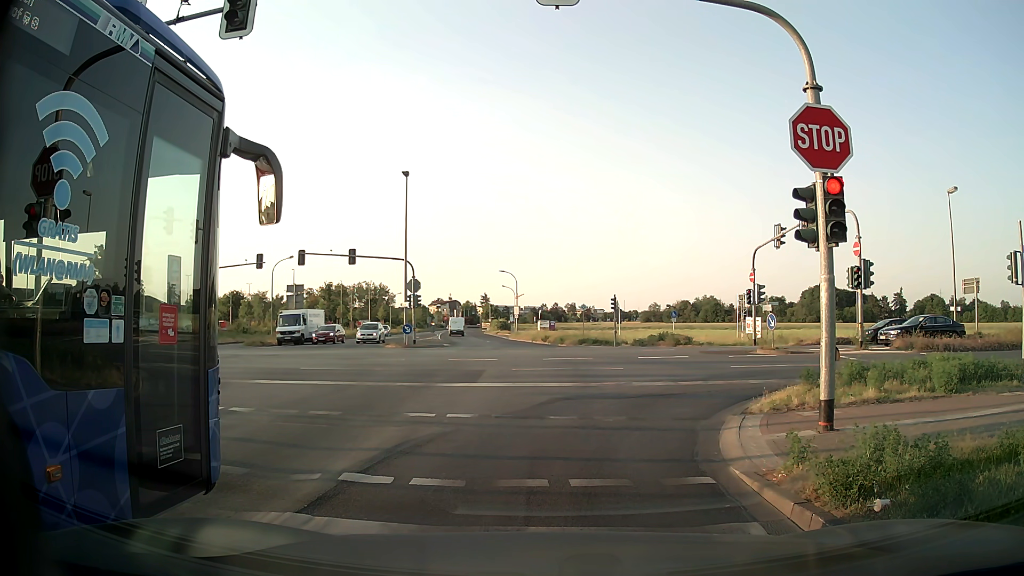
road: tertiary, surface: asphalt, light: Day
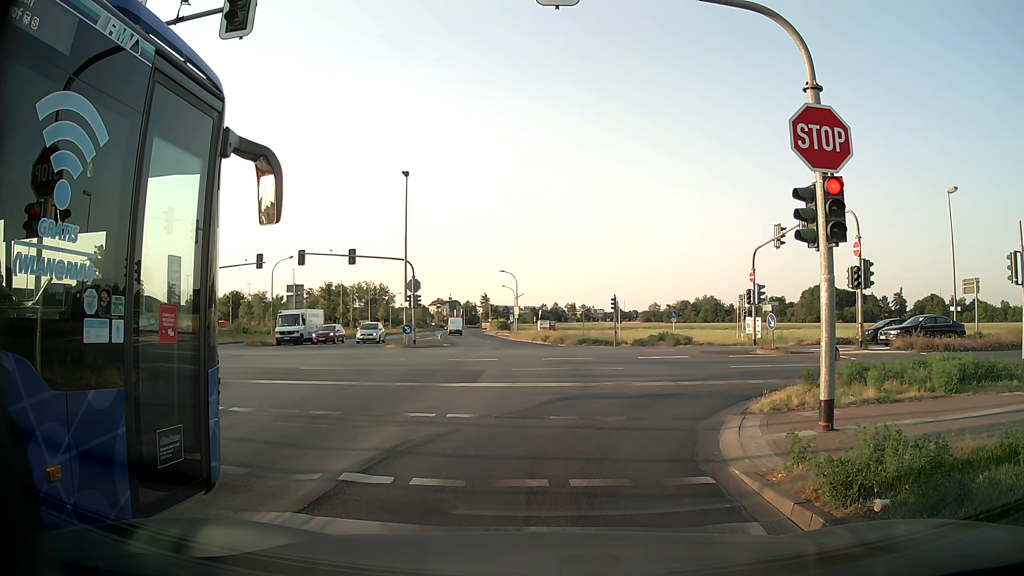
(0.0, 0.0) m; 0°
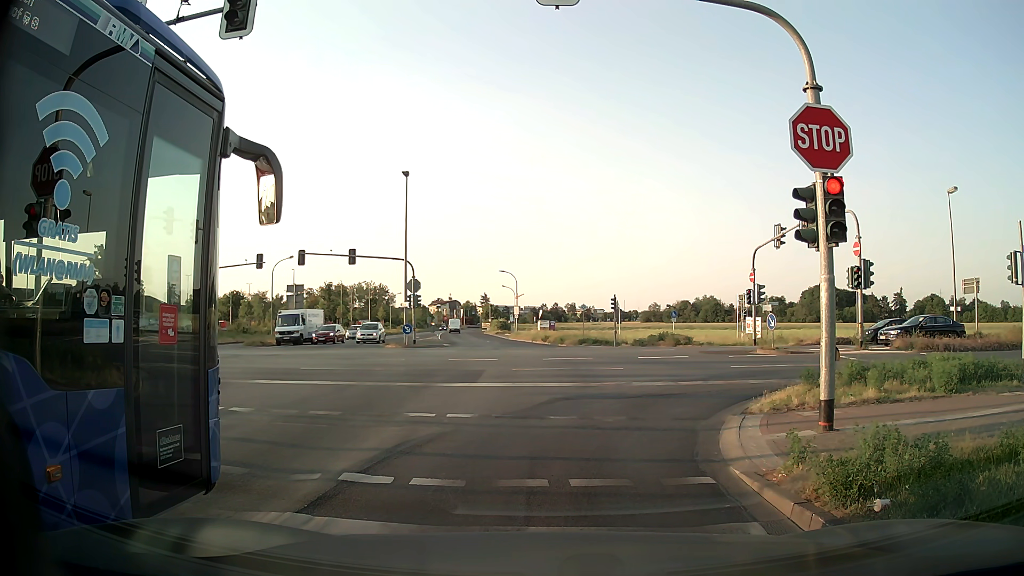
(0.0, 0.0) m; 0°
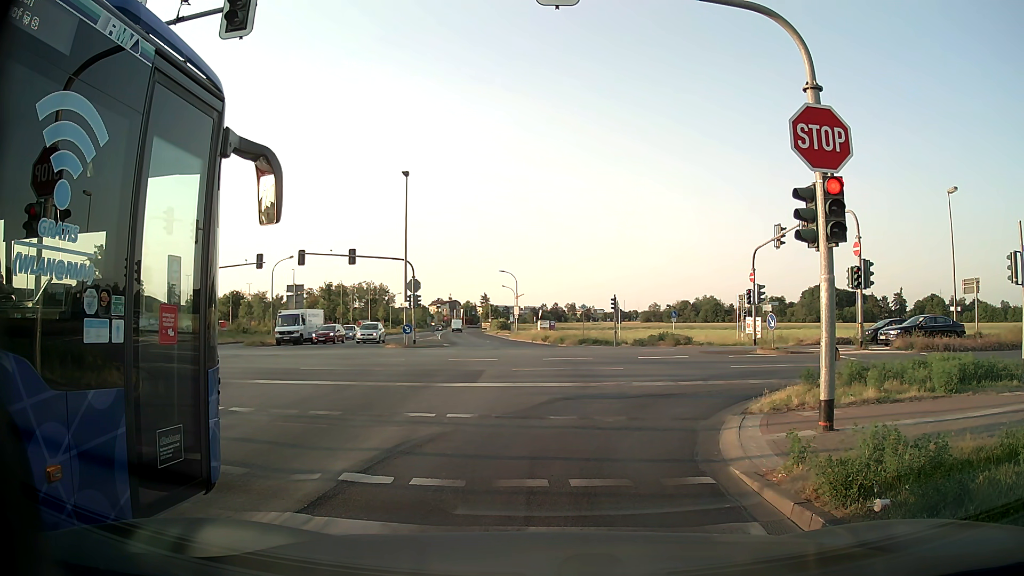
(0.0, 0.0) m; 0°
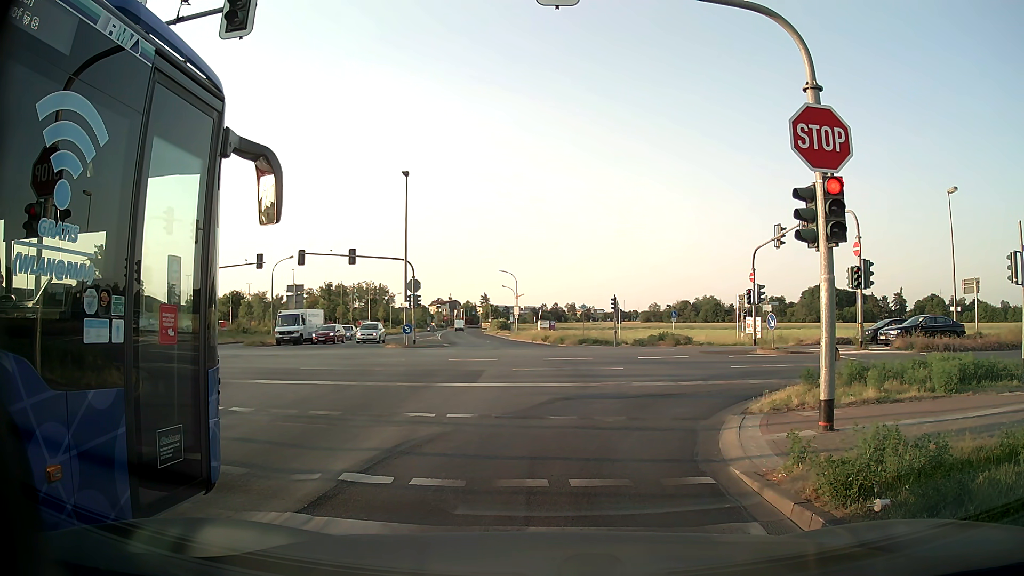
(0.0, 0.0) m; 0°
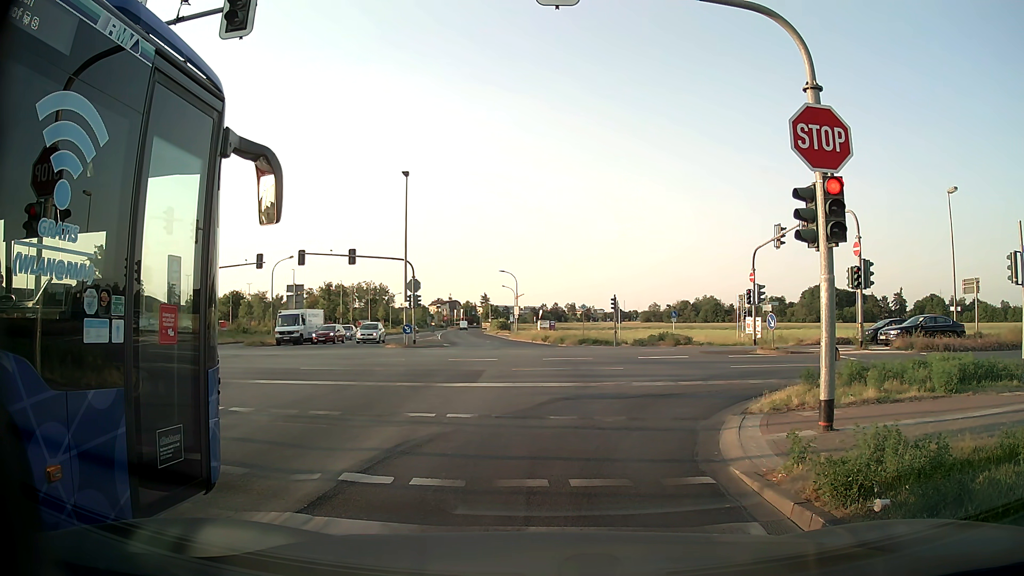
(0.0, 0.0) m; 0°
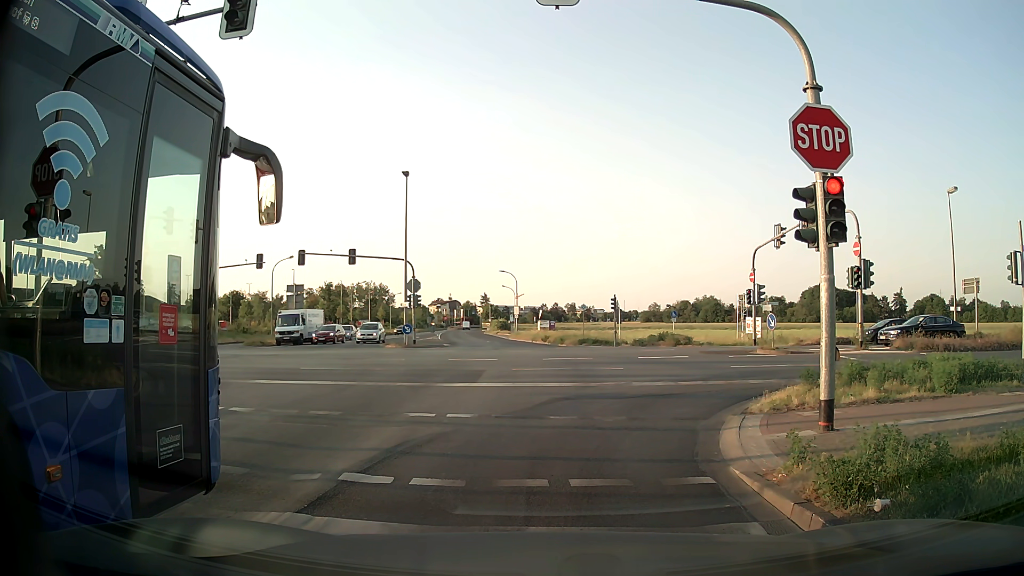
(0.0, 0.0) m; 0°
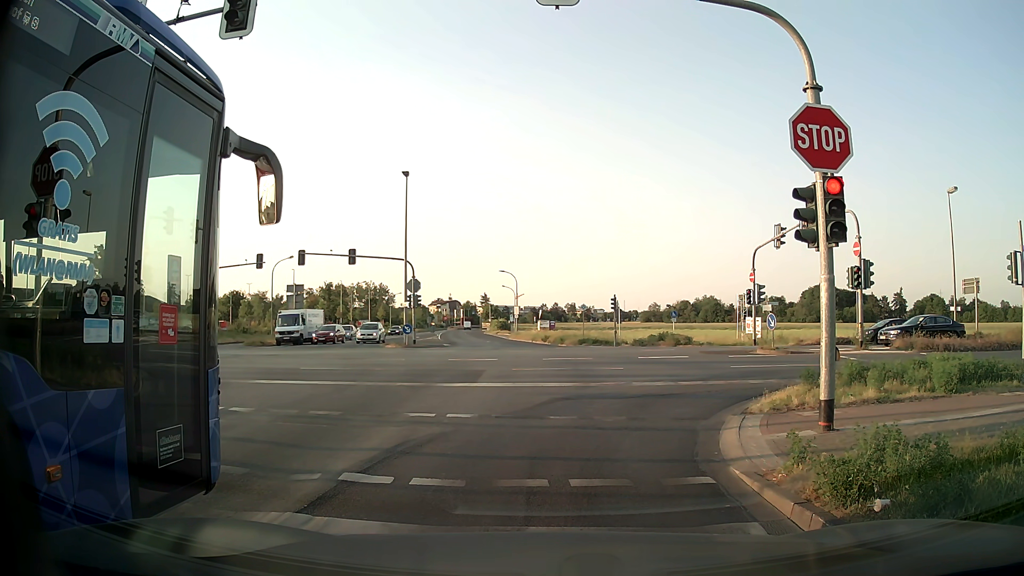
(0.0, 0.0) m; 0°
(+1, +10) (+6, +18) (+15, +20) (+25, +20) (+35, +20) (+45, +20) (+55, +21) (+65, +21) (+75, +21) (+85, +22) m
